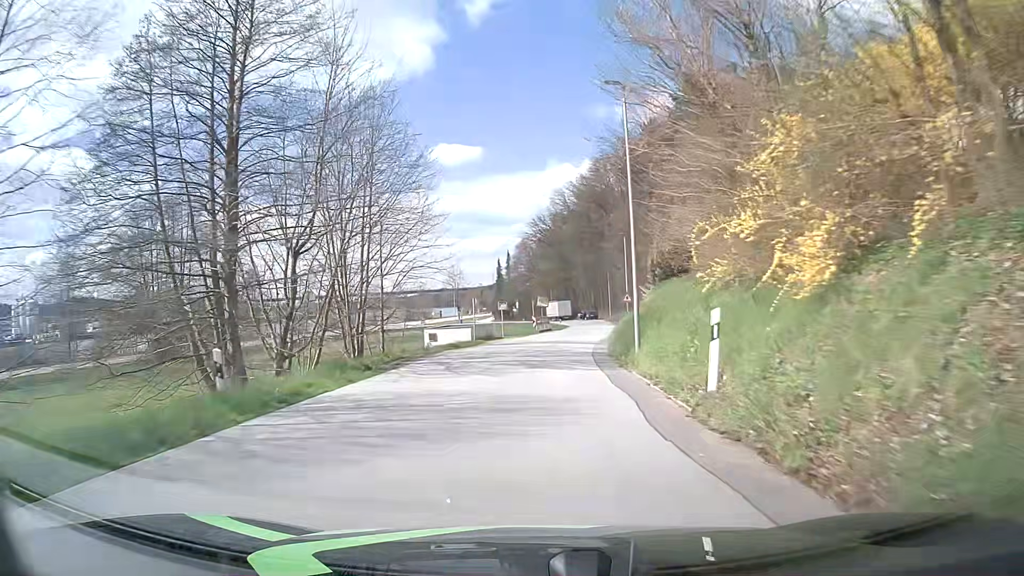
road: tertiary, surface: asphalt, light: Day
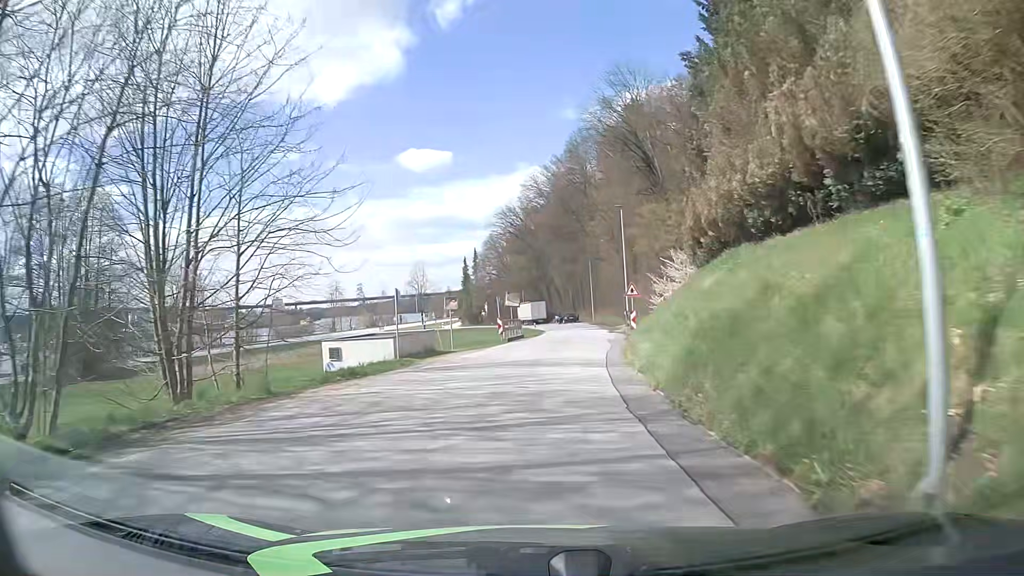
(+0.3, +15.3) m; +2°
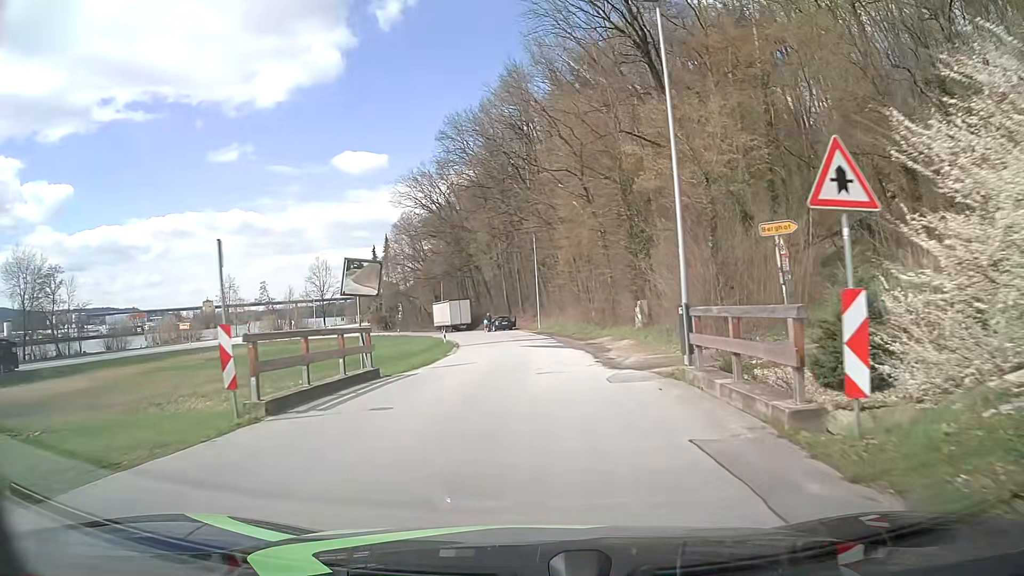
(+1.6, +29.8) m; +6°
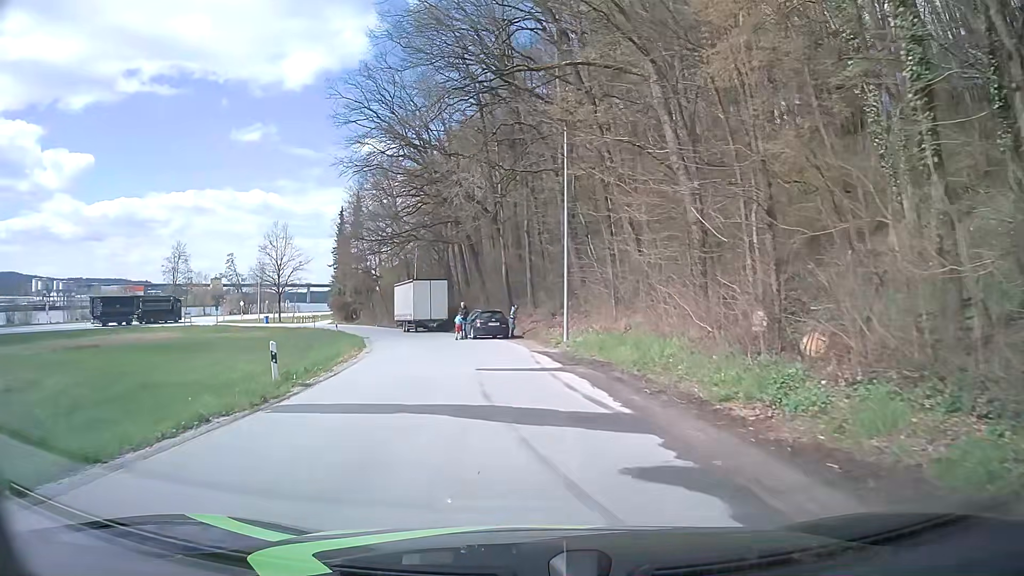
(-0.1, +31.1) m; -2°
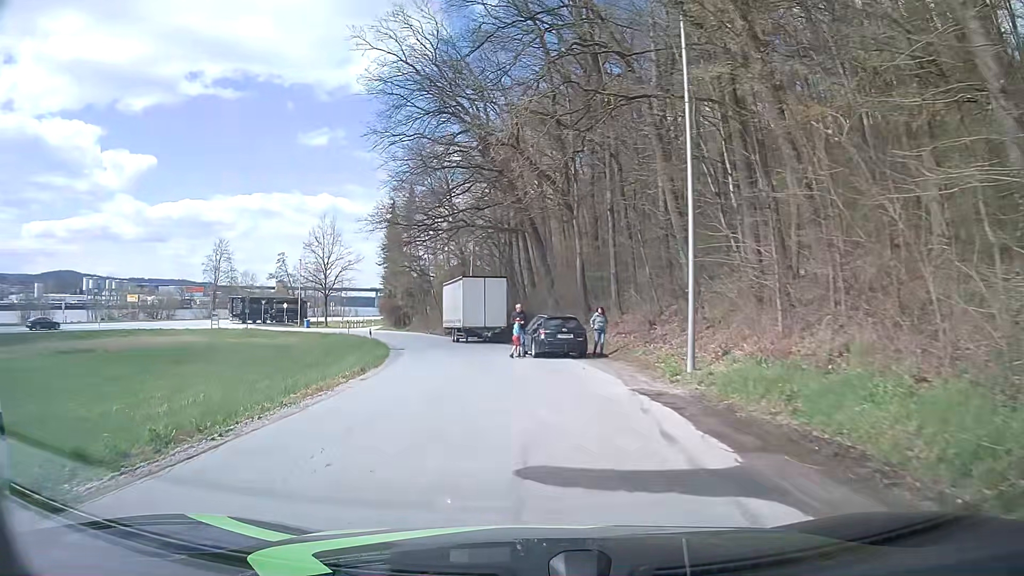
(-0.3, +10.0) m; -6°
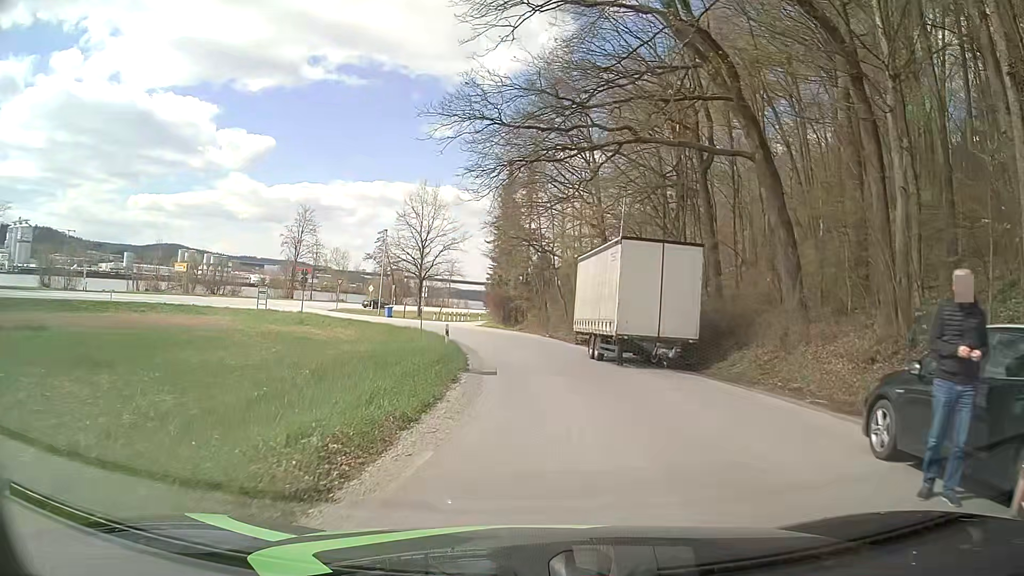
(-2.4, +18.3) m; -11°
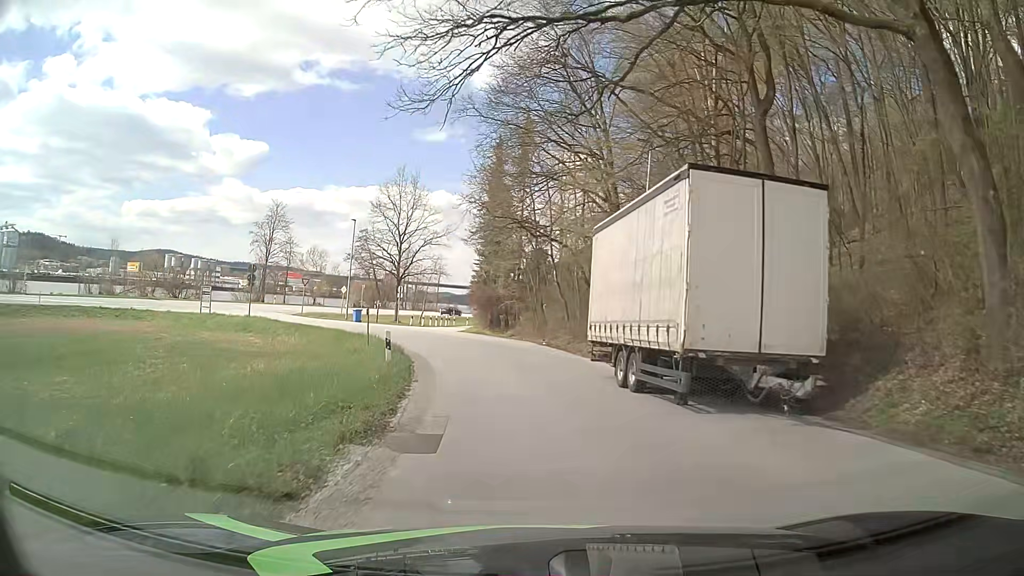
(+0.2, +9.6) m; +2°
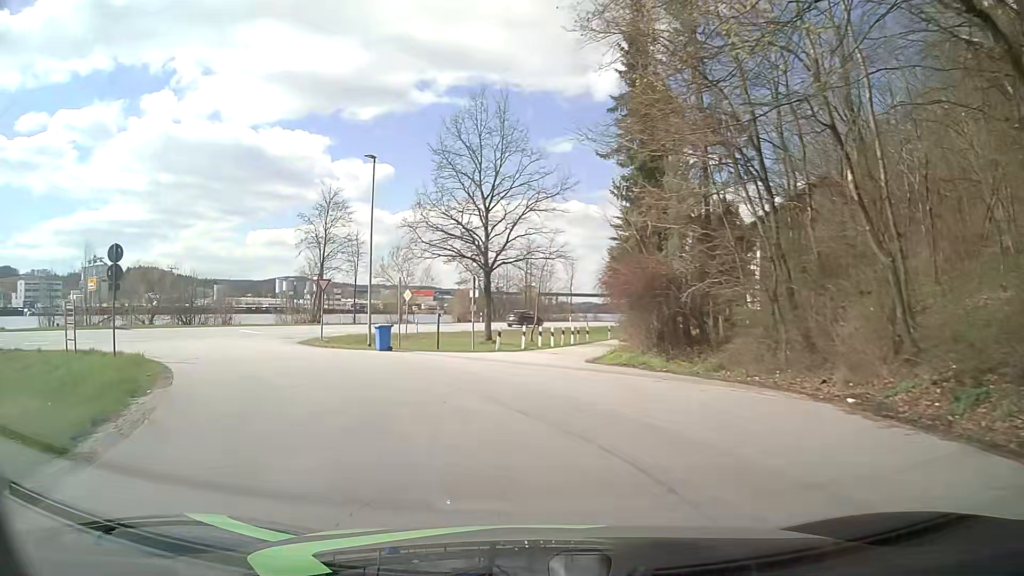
(-2.2, +27.1) m; -12°
(-1, +10) (-4, +19) (-11, +27) (-19, +32) (-28, +30) (-36, +24) (-42, +16) (-48, +8) (-53, -1) (-59, -9) m
